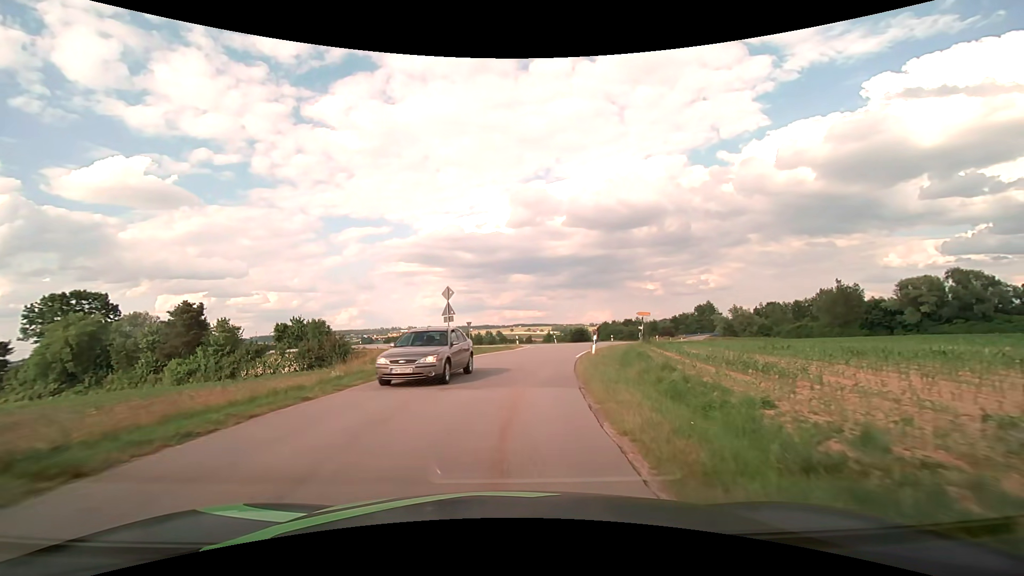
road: tertiary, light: Day
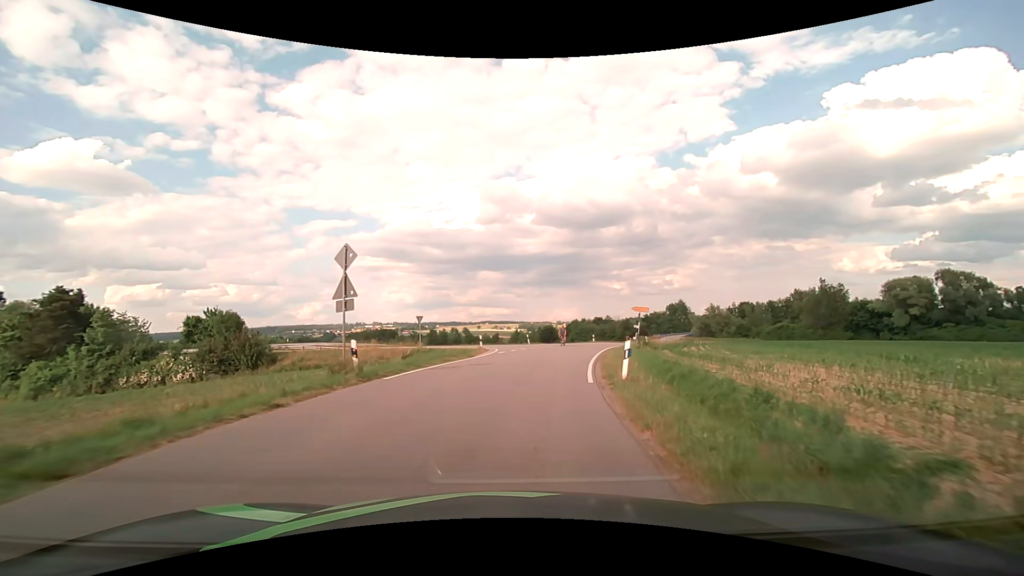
(+0.4, +12.2) m; +4°
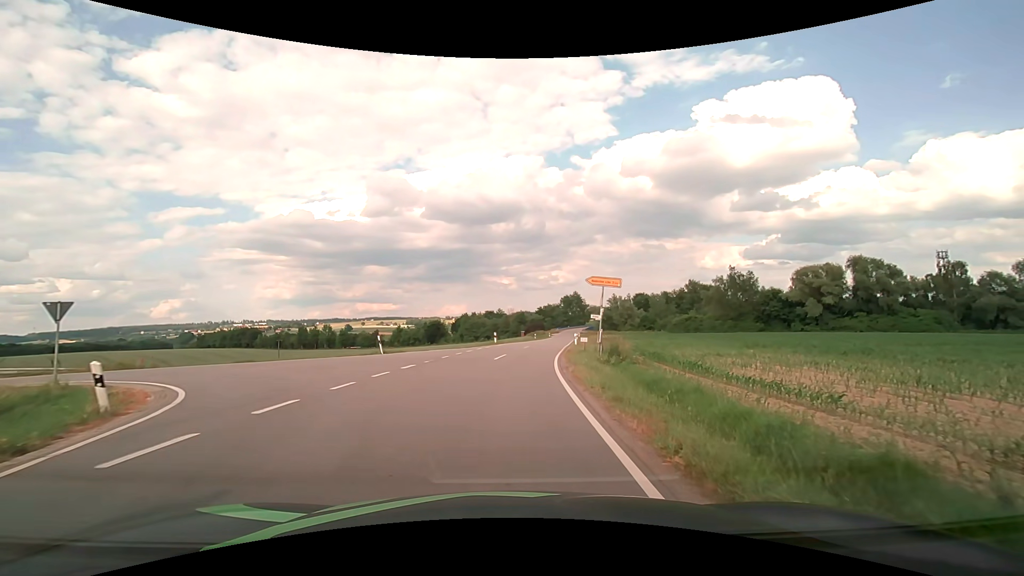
(+2.8, +24.4) m; +13°
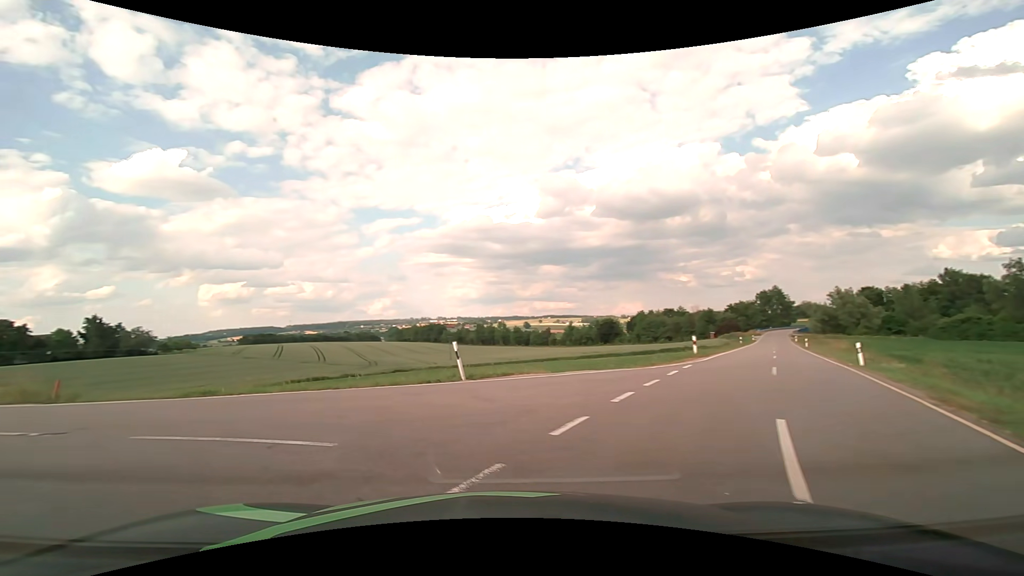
(-0.6, +16.7) m; -19°
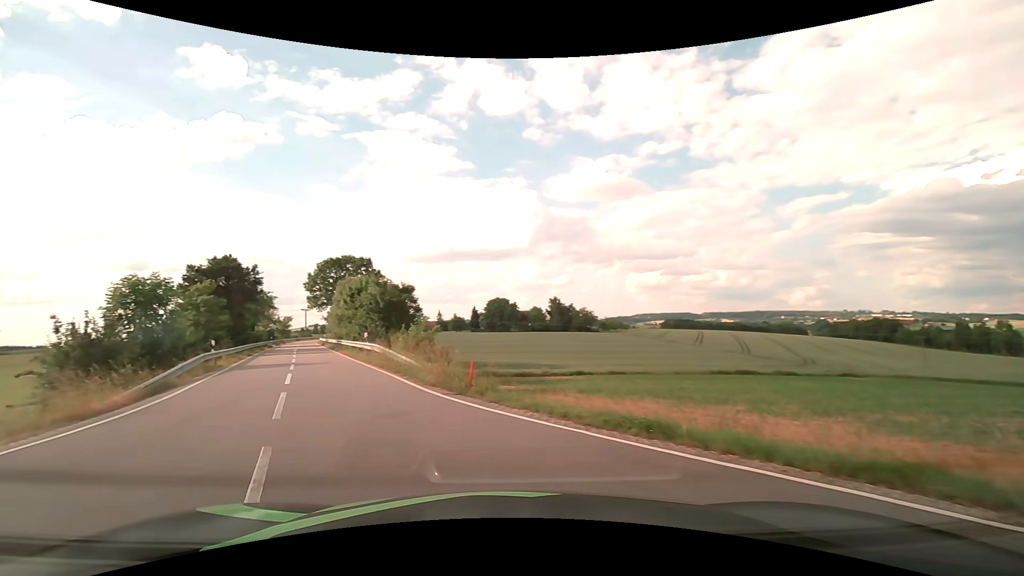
(-3.5, +8.4) m; -45°
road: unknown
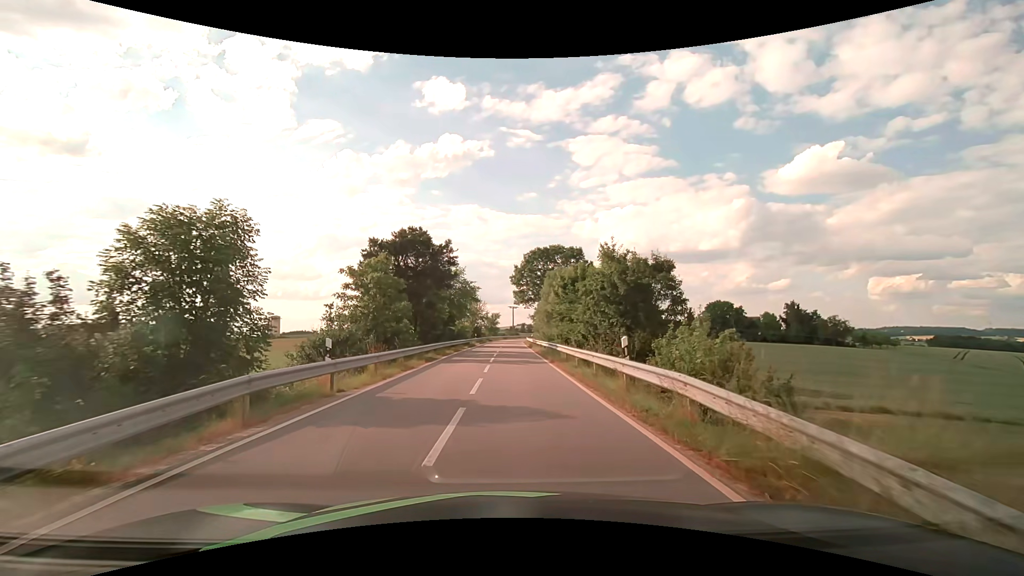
(-5.1, +15.1) m; -24°
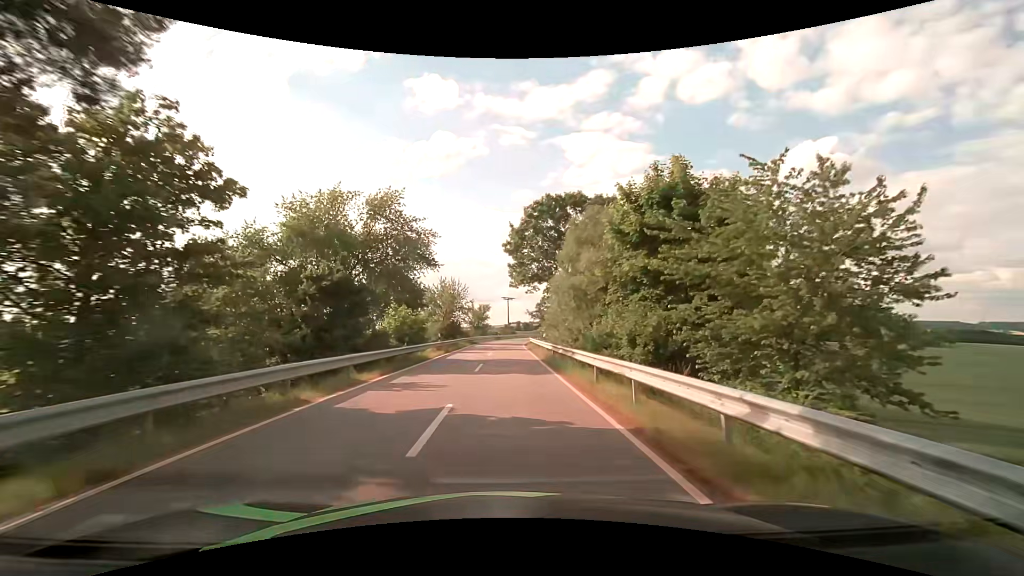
(+0.2, +30.5) m; 0°
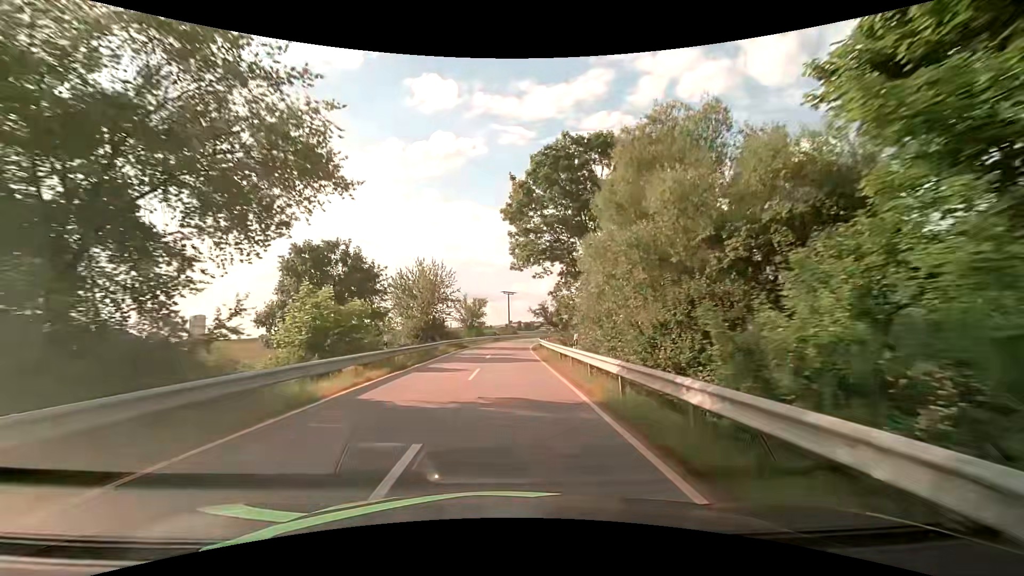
(+0.1, +15.6) m; 0°
(0, +10) (0, +20) (0, +30) (0, +40) (+1, +50) (+2, +60) (+3, +70) (+5, +80) (+7, +89) (+9, +99) m
